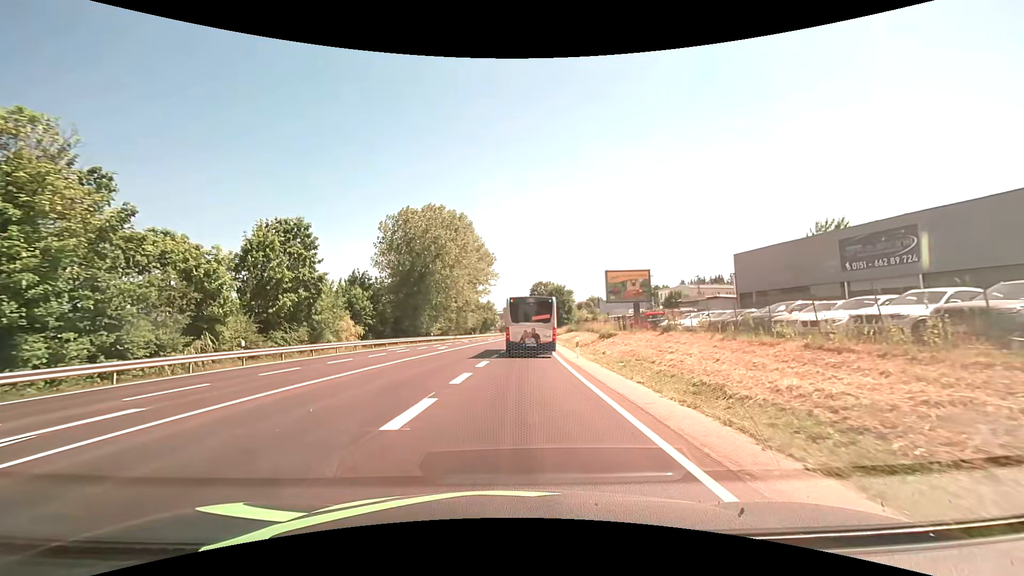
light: Day
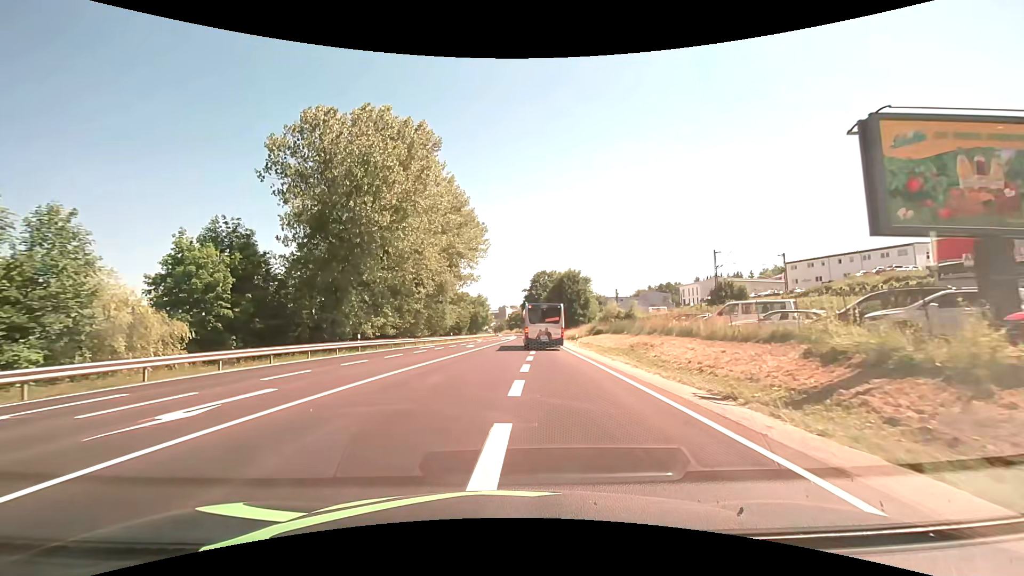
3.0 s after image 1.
(0.0, +33.2) m; 0°
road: primary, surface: asphalt
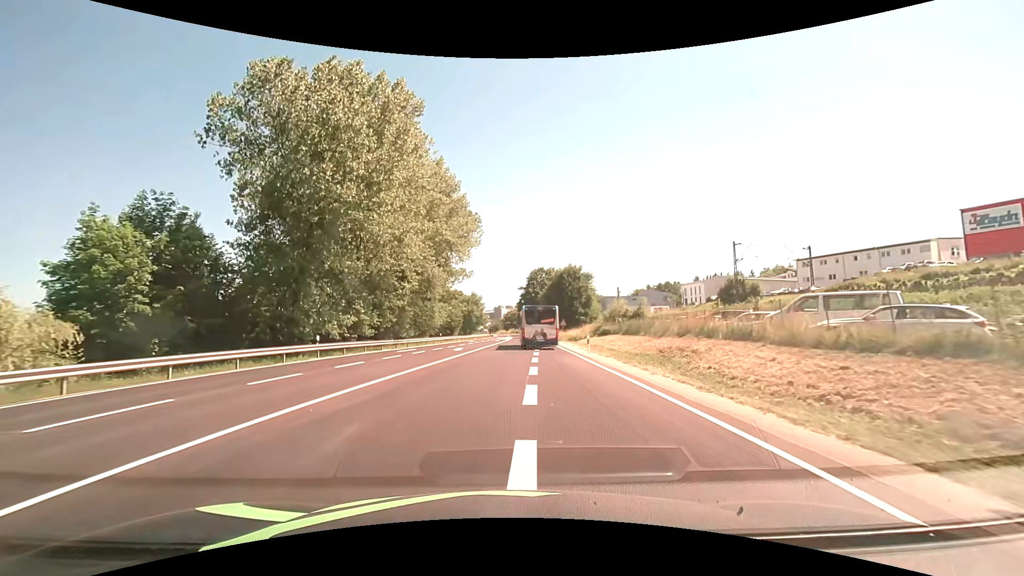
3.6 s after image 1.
(0.0, +7.2) m; 0°
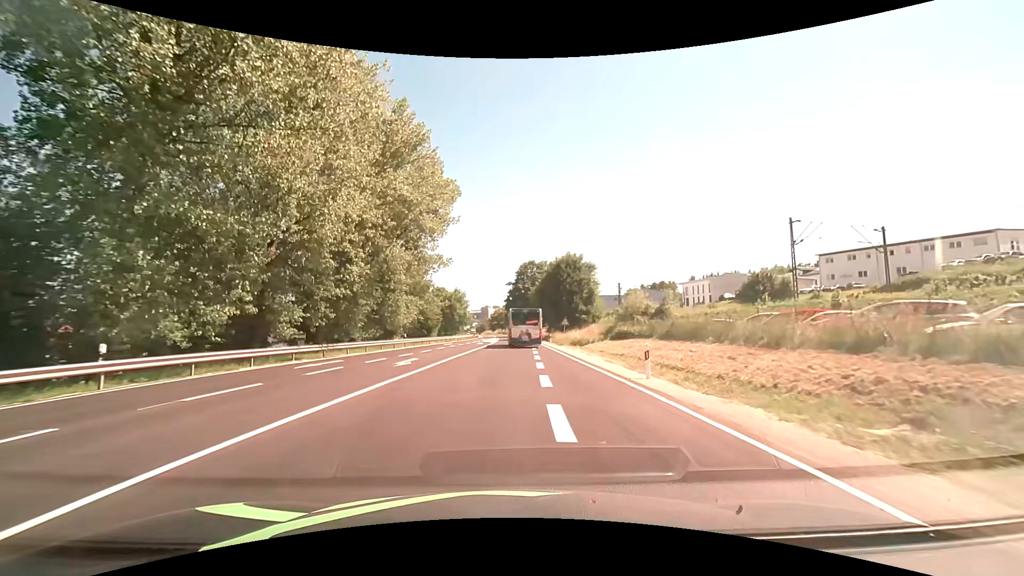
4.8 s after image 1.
(+0.2, +15.0) m; +1°
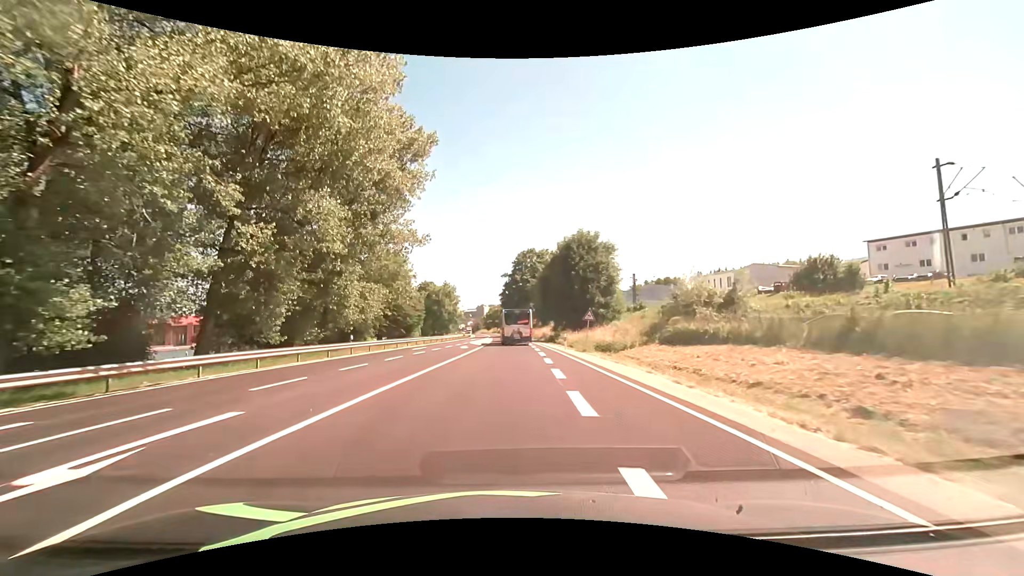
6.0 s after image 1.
(+0.1, +16.5) m; +1°
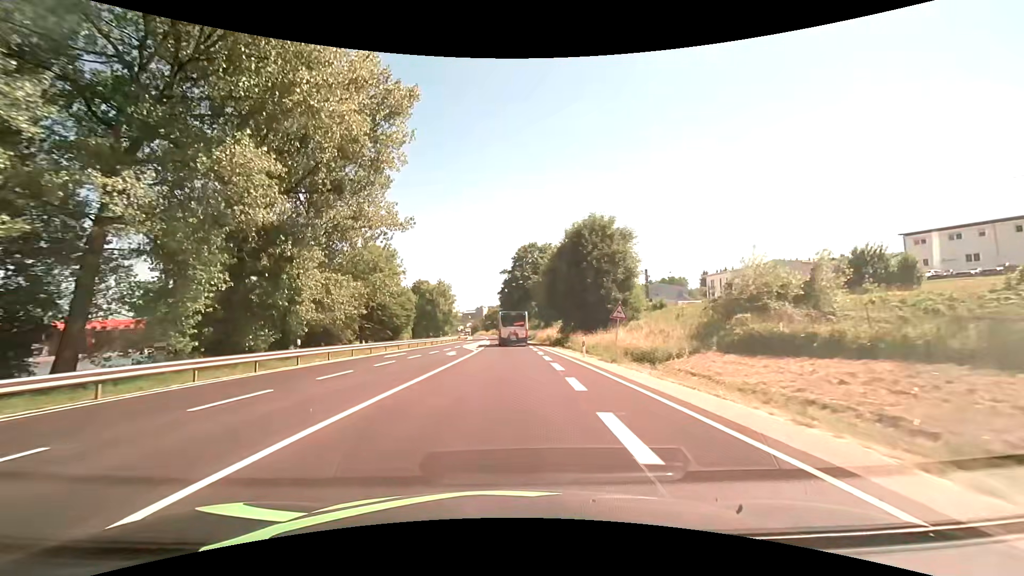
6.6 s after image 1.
(0.0, +8.8) m; 0°
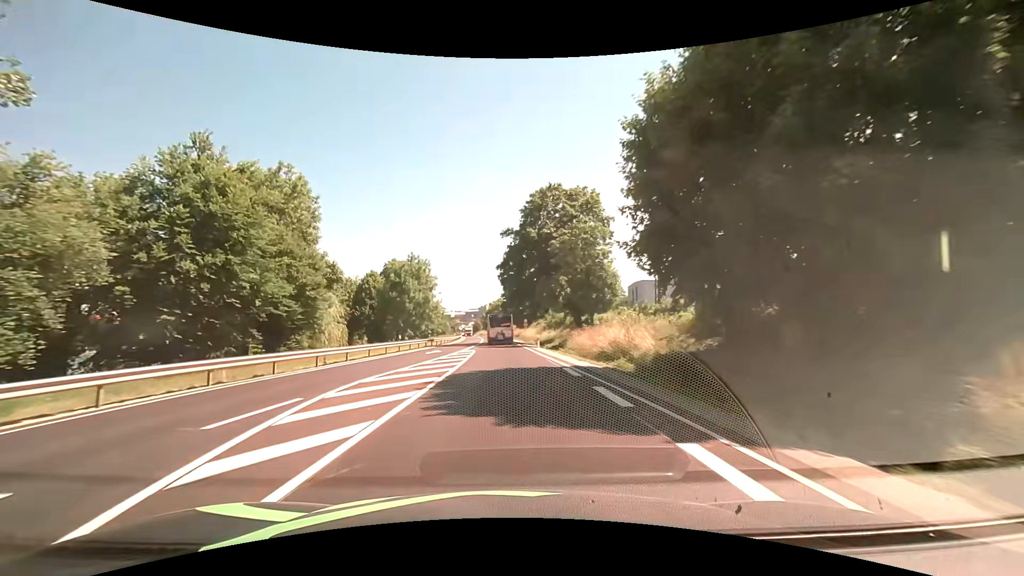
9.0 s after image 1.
(0.0, +38.5) m; 0°
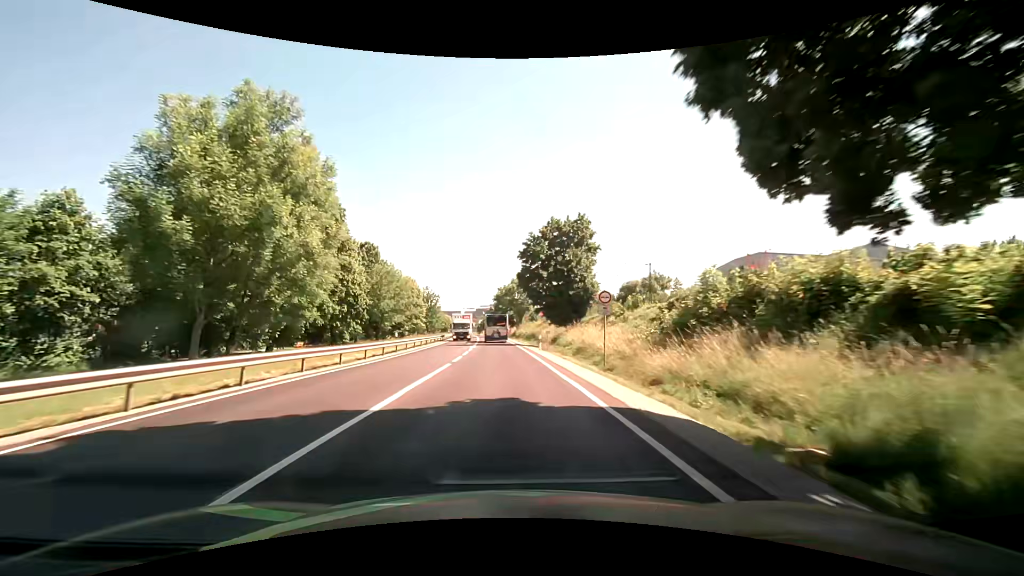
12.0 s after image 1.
(-0.9, +54.9) m; -1°
(0, +10) (0, +20) (-1, +30) (-1, +40) (-1, +50) (-2, +60) (-2, +70) (-3, +80) (-4, +90) (-4, +100) m
